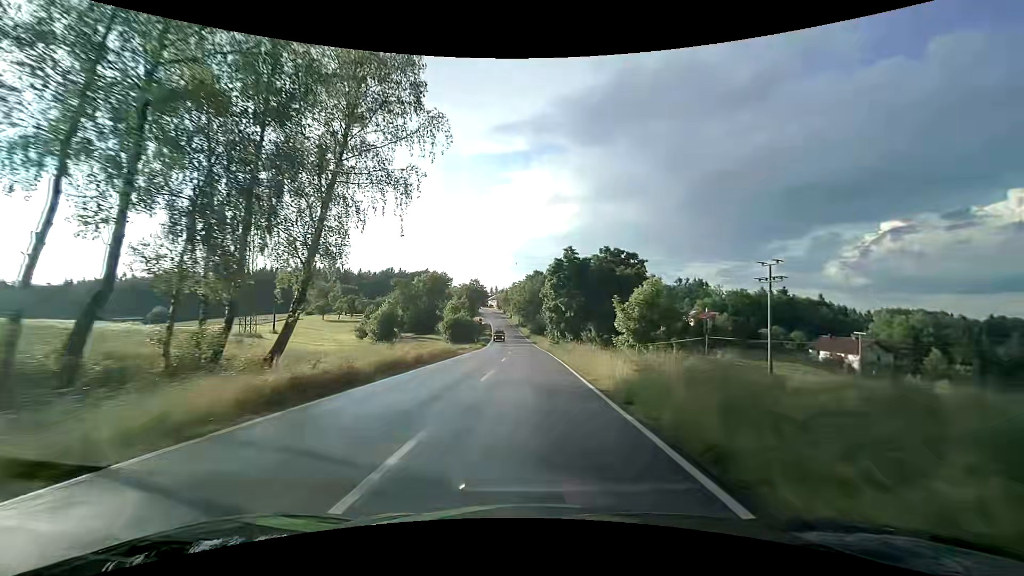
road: tertiary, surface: asphalt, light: Day
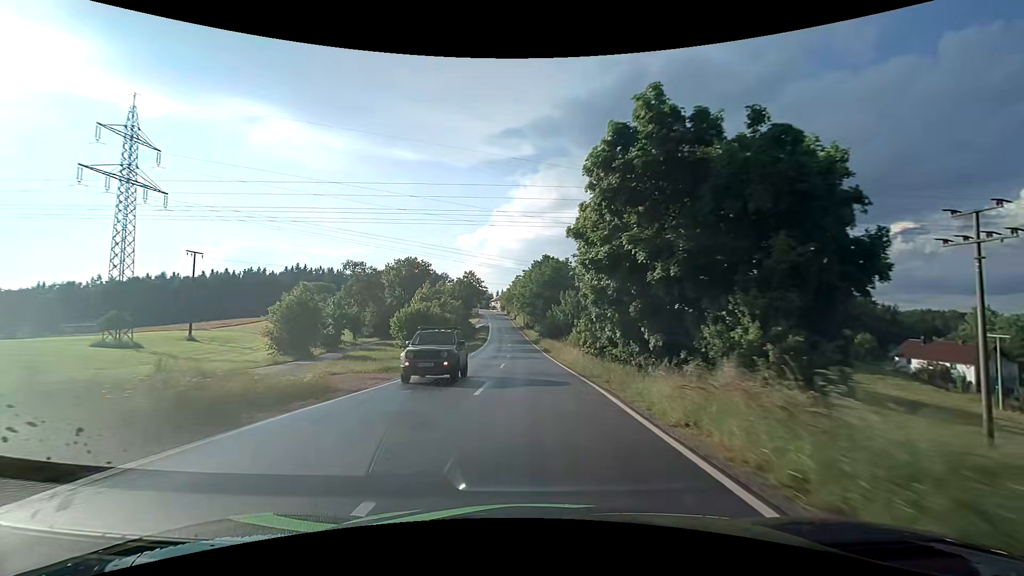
(-0.3, +27.4) m; -1°
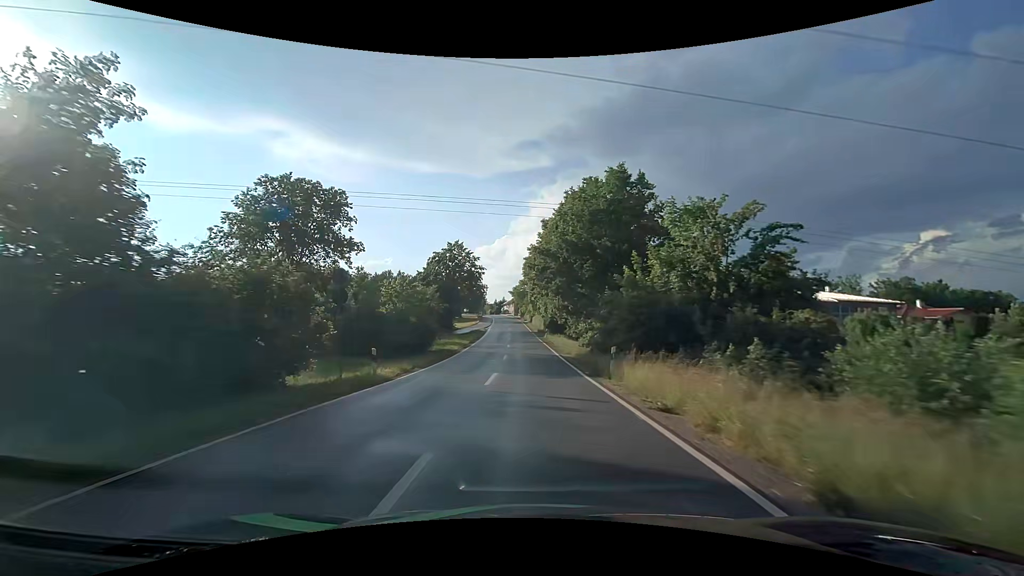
(-0.9, +46.4) m; -2°
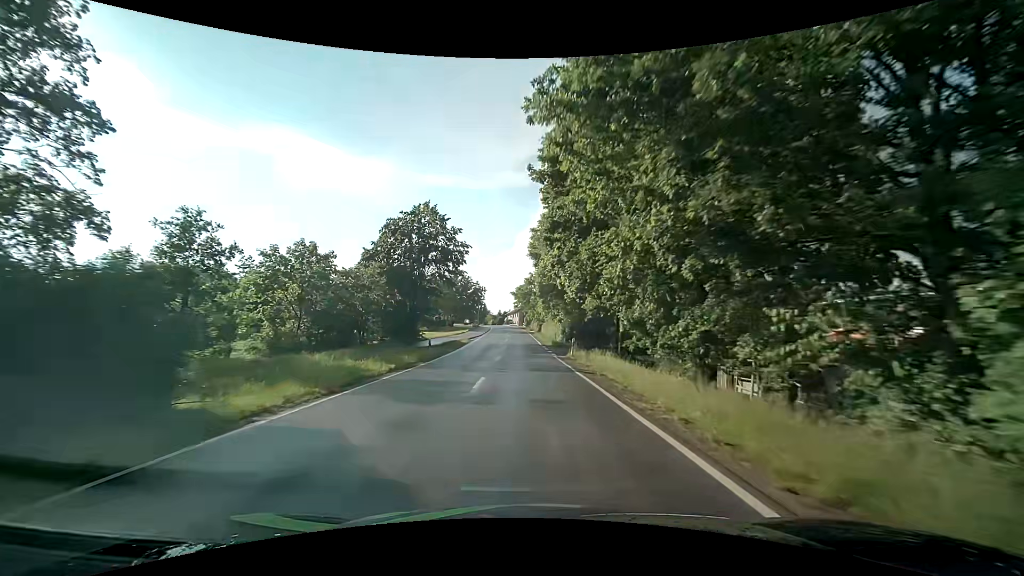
(-0.3, +26.5) m; -1°
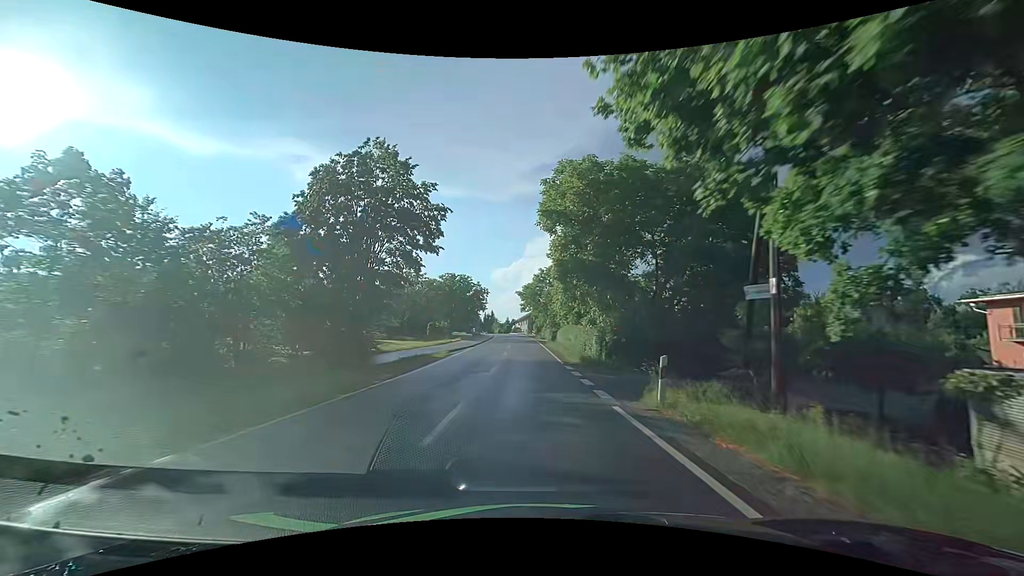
(-0.2, +16.8) m; -1°
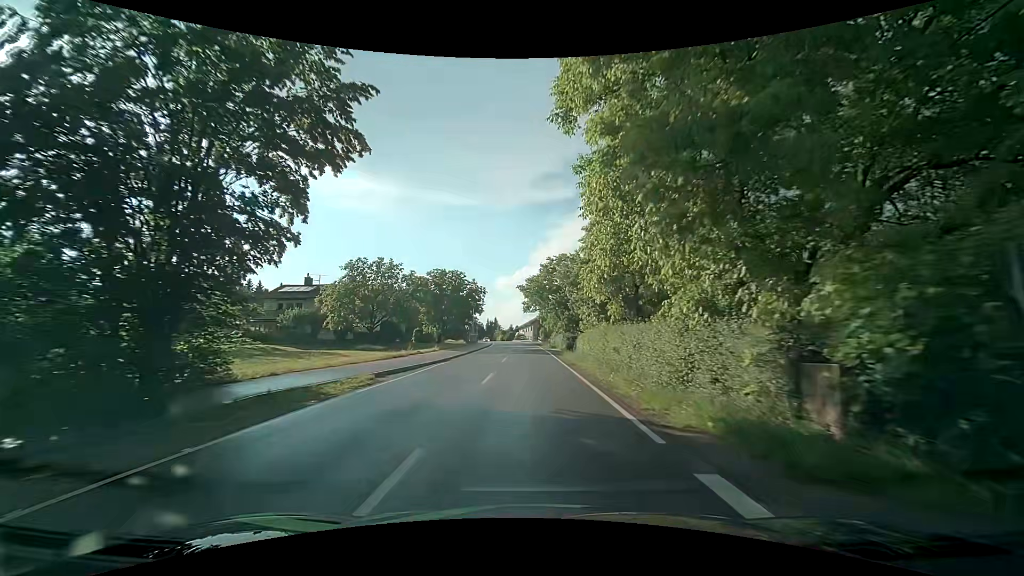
(0.0, +16.3) m; 0°
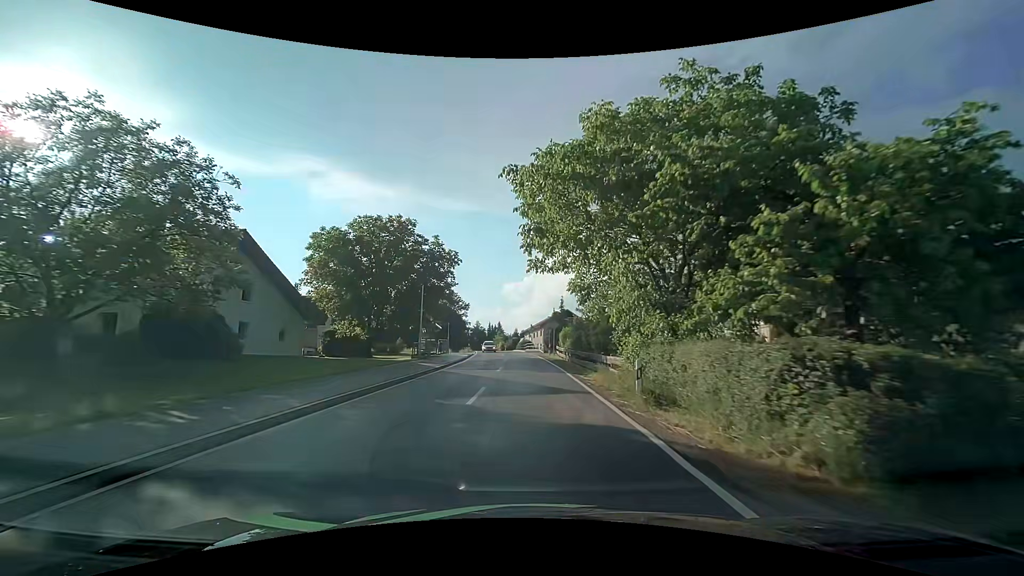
(-0.6, +39.1) m; -1°
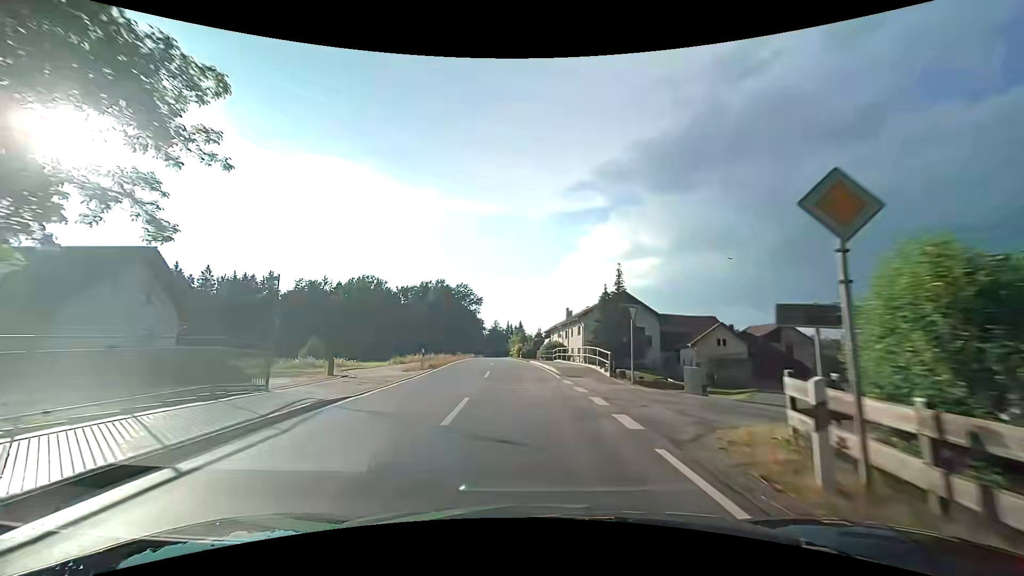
(-0.7, +38.9) m; -2°
(0, +10) (0, +20) (-1, +30) (-2, +40) (-3, +50) (-4, +60) (-5, +70) (-5, +80) (-6, +90) (-7, +100) m
